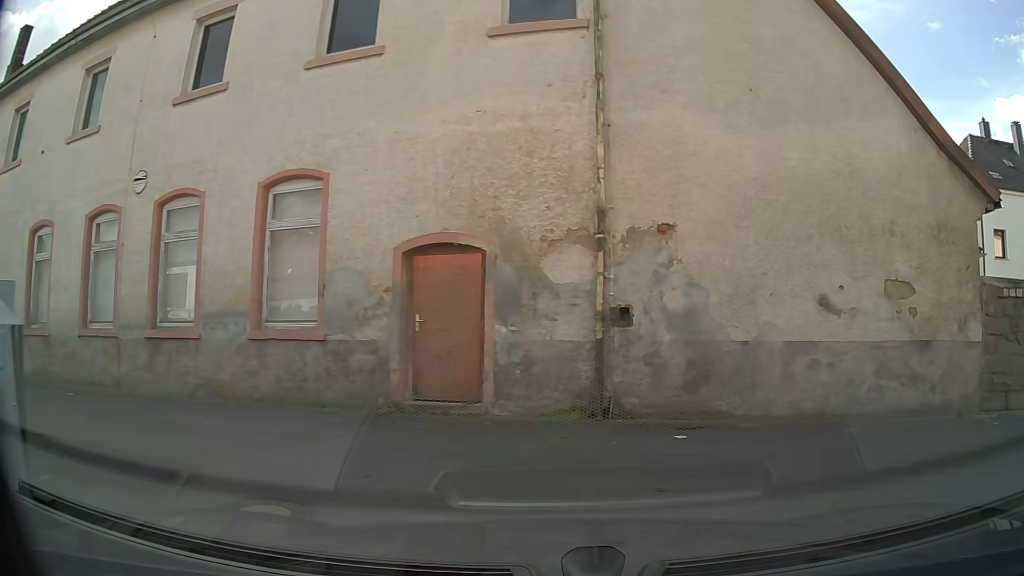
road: service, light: Day
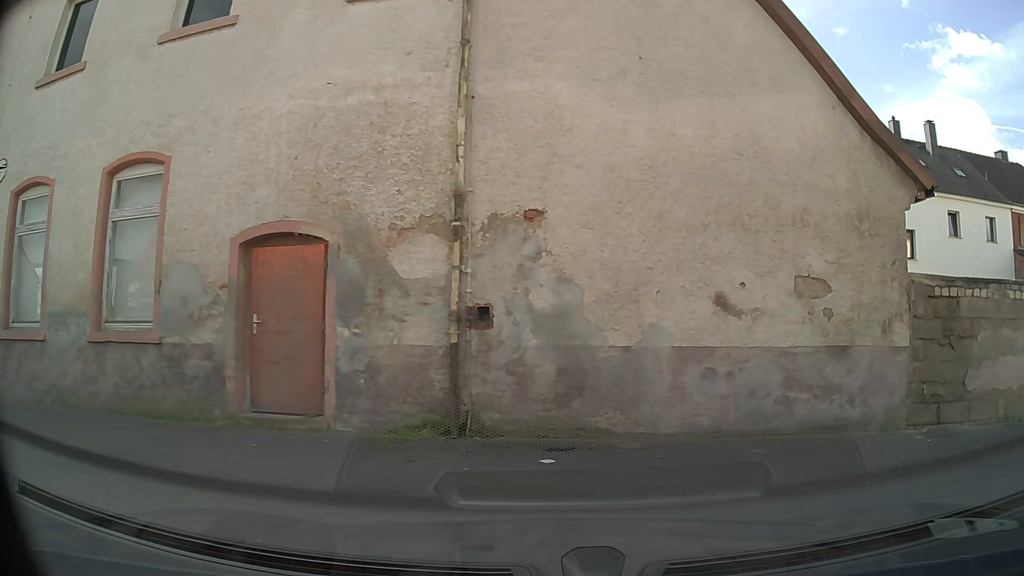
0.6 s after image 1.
(0.0, +1.2) m; +8°
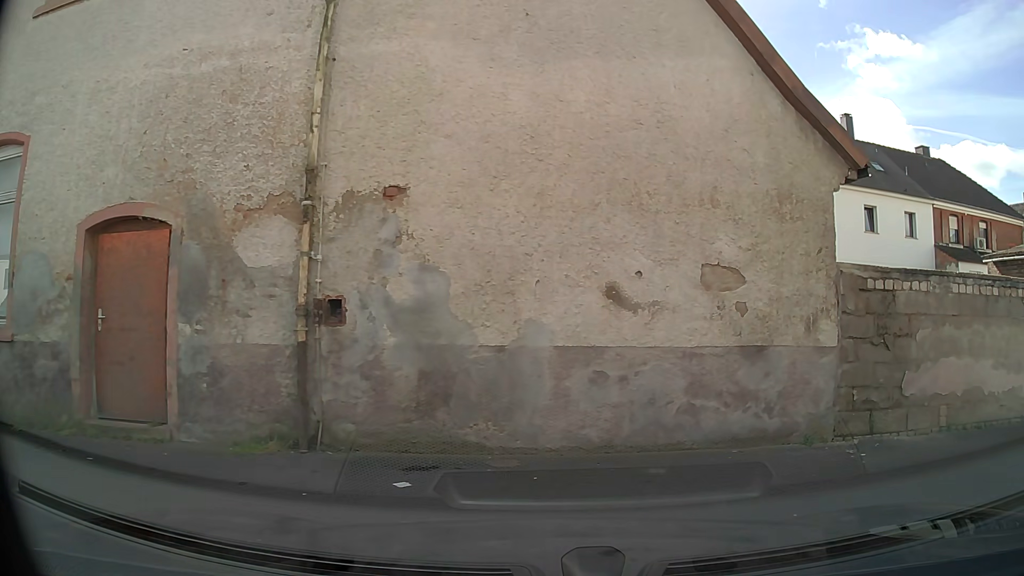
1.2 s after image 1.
(+0.1, +1.0) m; +9°
